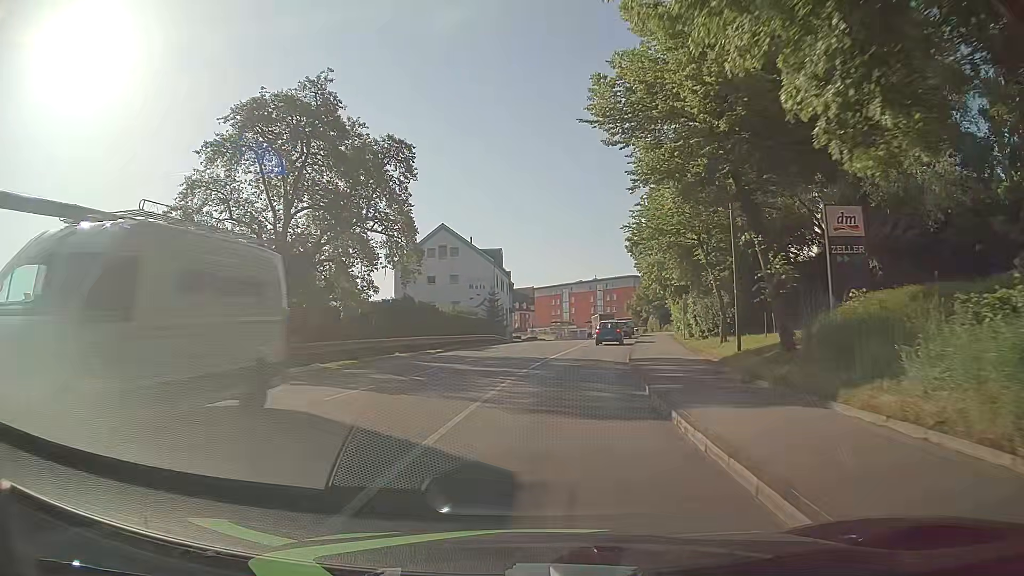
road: tertiary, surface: asphalt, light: Day
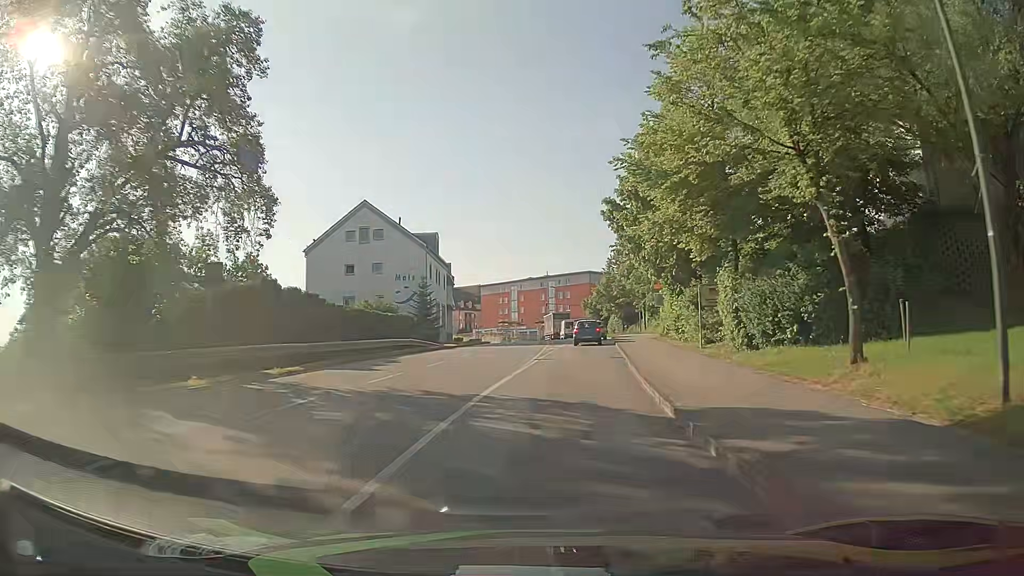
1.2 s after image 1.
(+0.5, +14.5) m; +5°
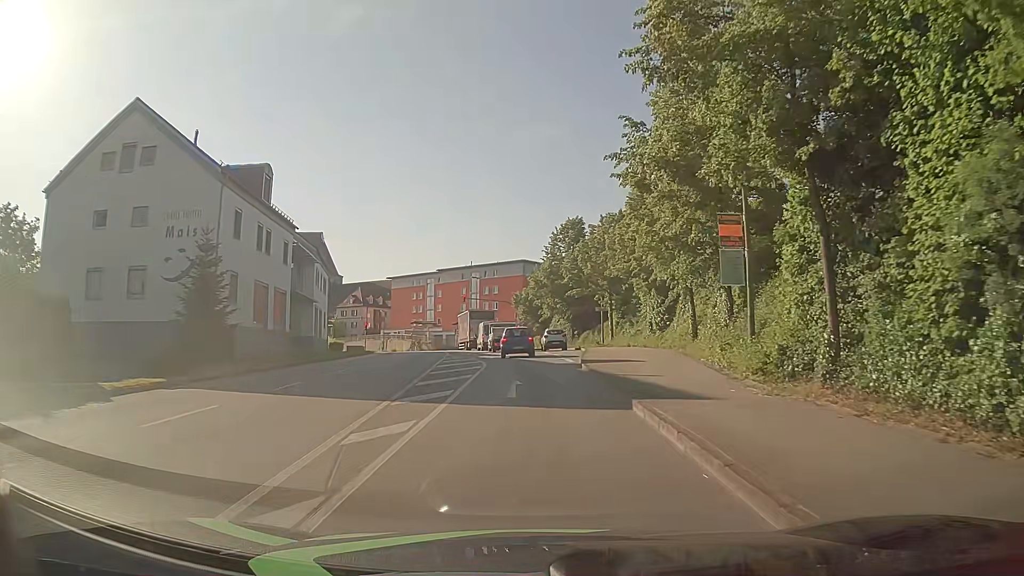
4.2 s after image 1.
(+1.8, +30.0) m; +5°
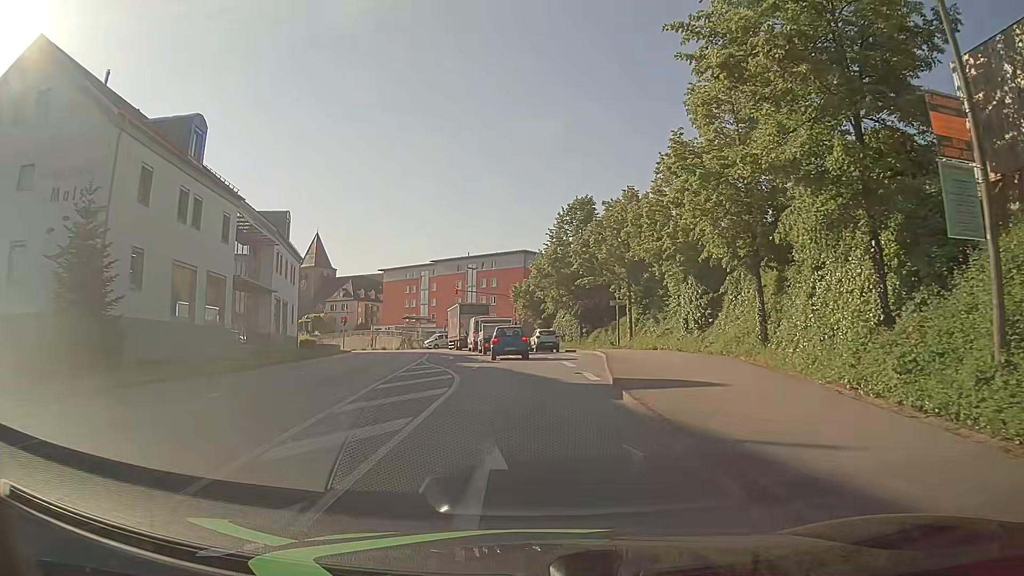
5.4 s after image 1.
(+0.1, +9.4) m; +2°
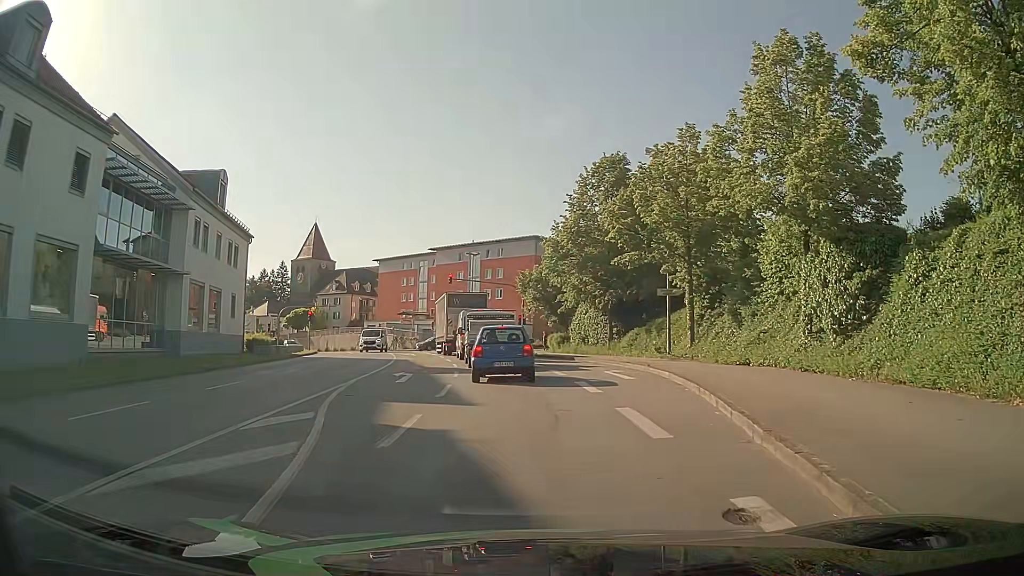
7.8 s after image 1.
(-0.3, +13.8) m; -2°
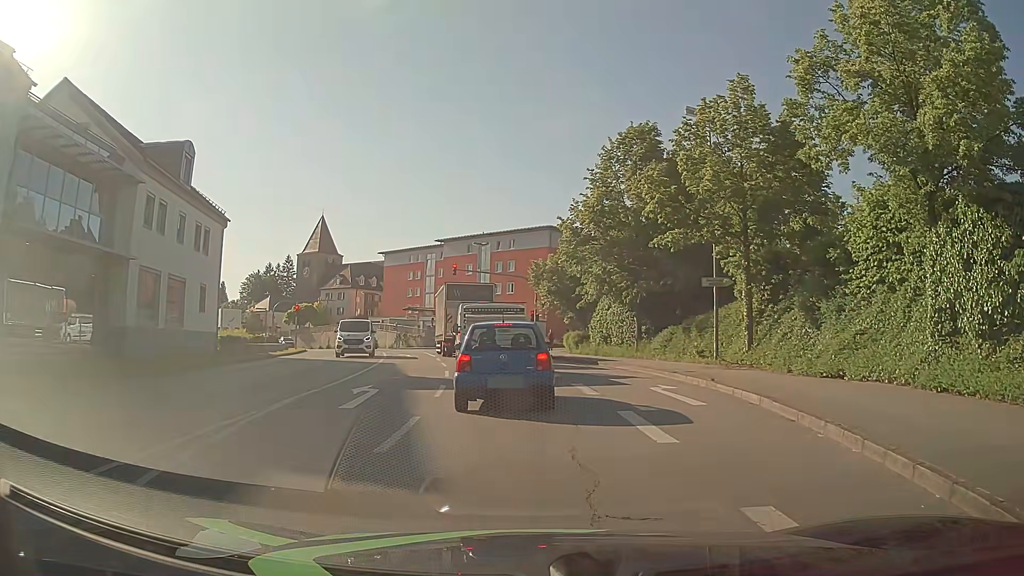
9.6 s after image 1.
(-0.1, +6.1) m; -1°
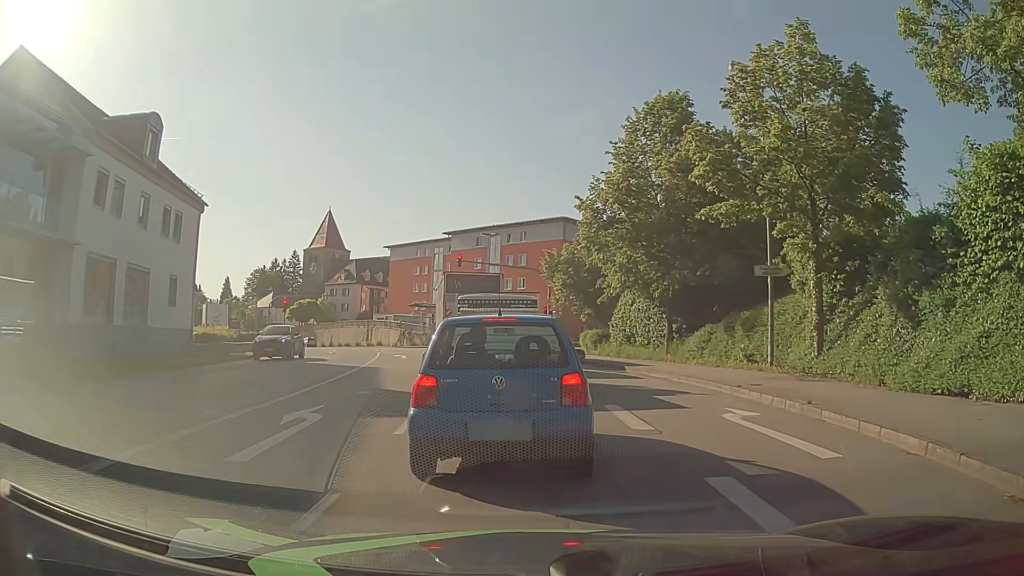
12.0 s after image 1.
(0.0, +4.7) m; +1°
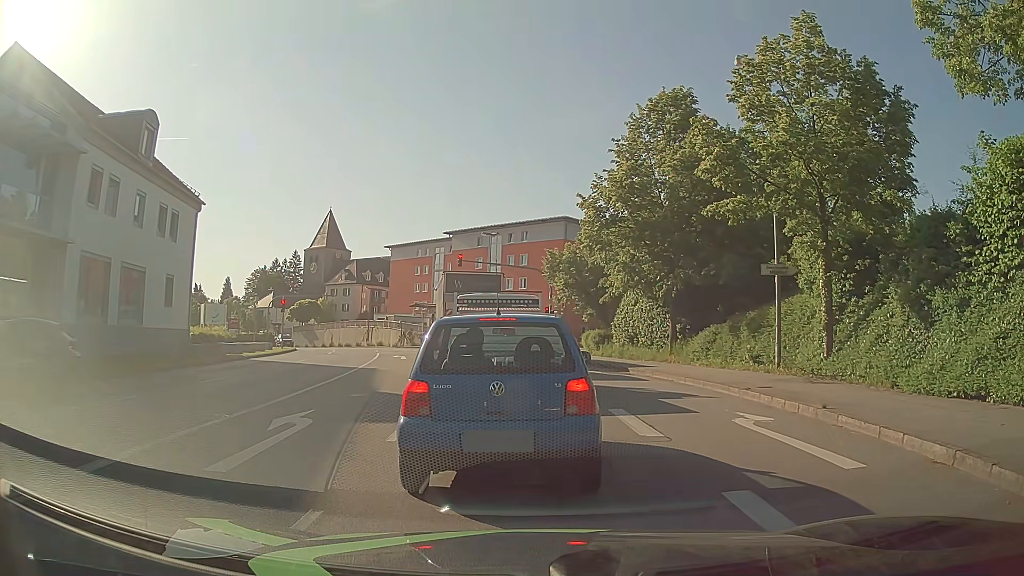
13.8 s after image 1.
(0.0, +0.5) m; 0°
